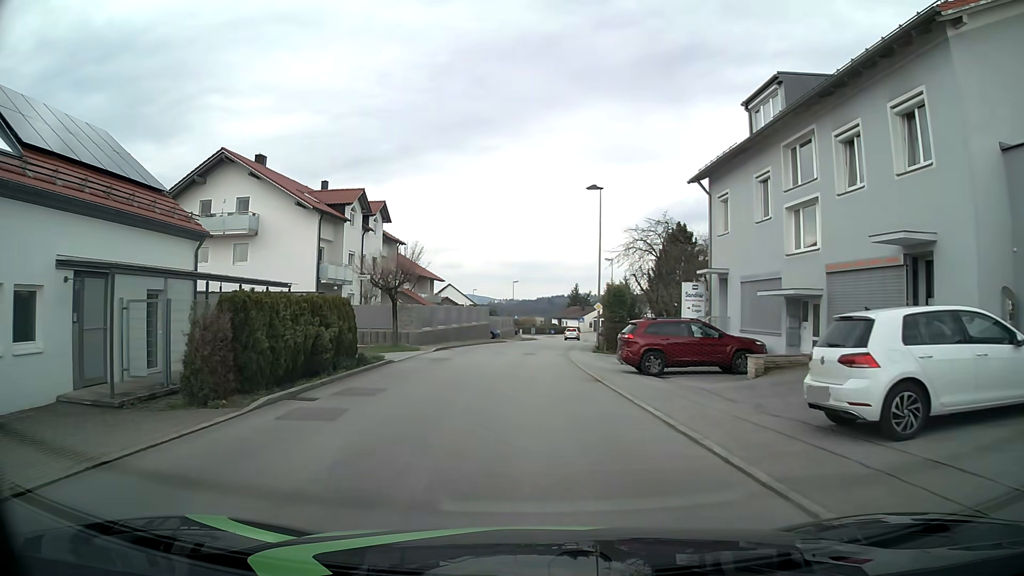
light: Day
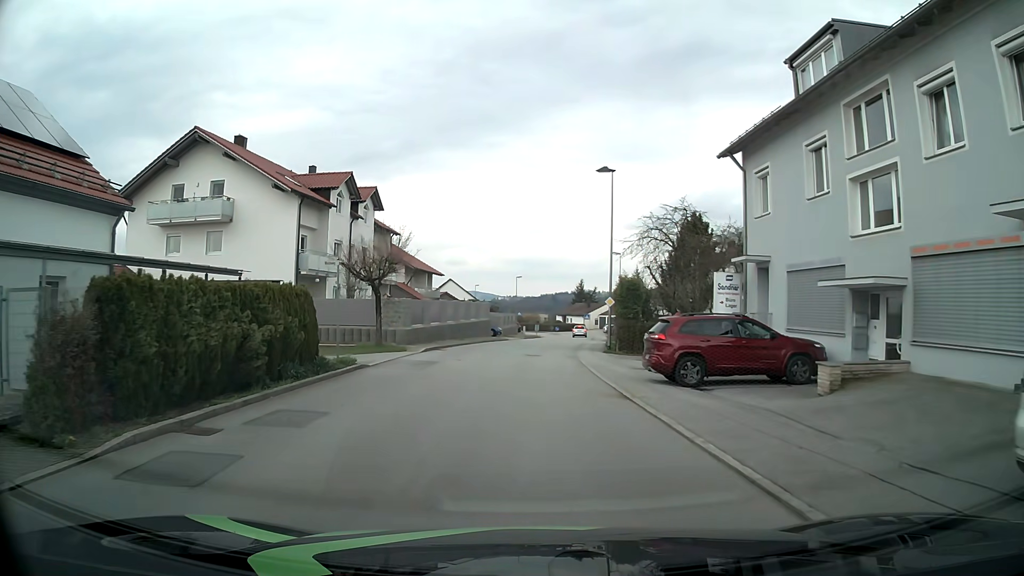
(0.0, +4.2) m; -1°
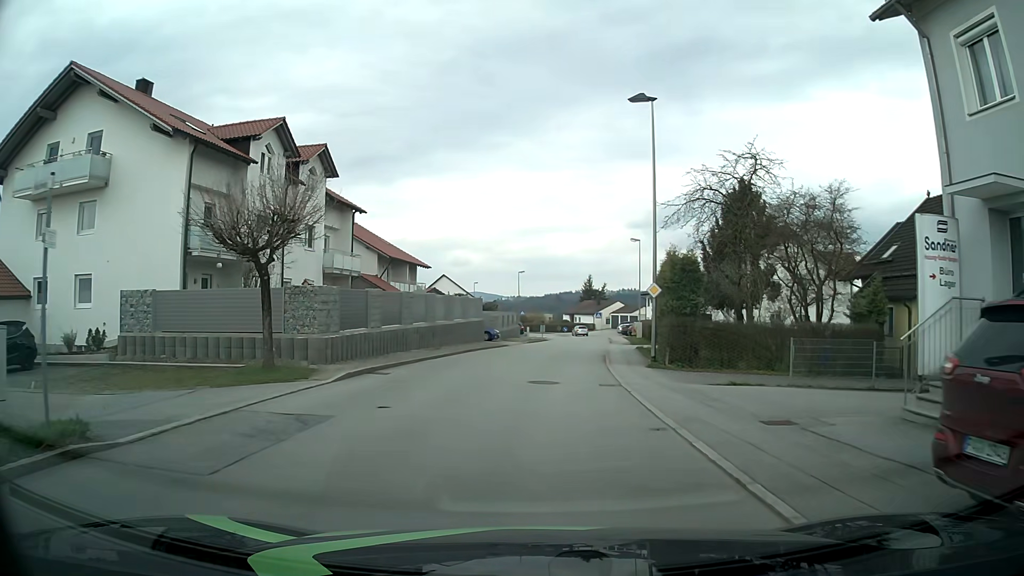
(+0.1, +12.4) m; -1°
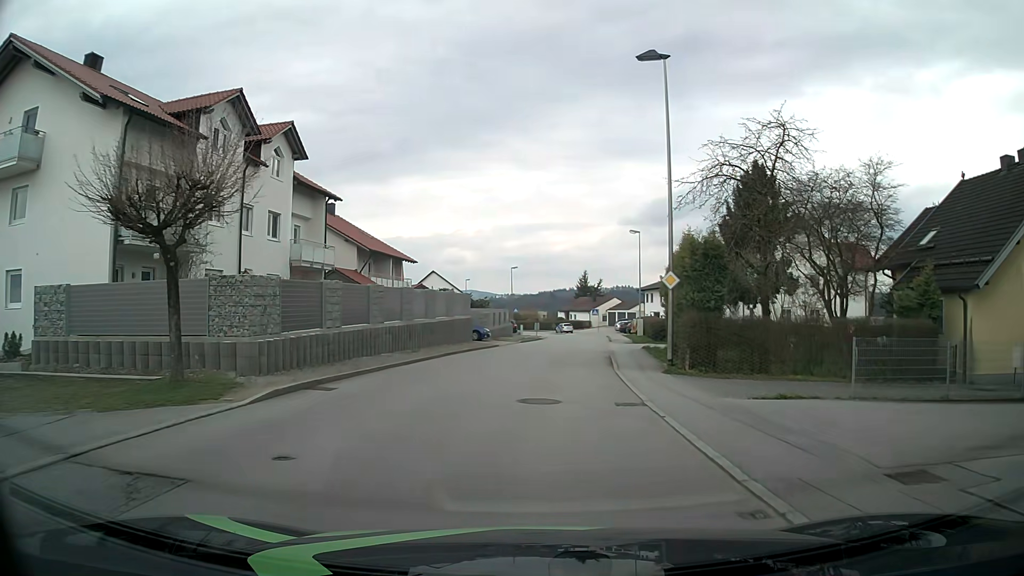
(+0.1, +4.1) m; +1°
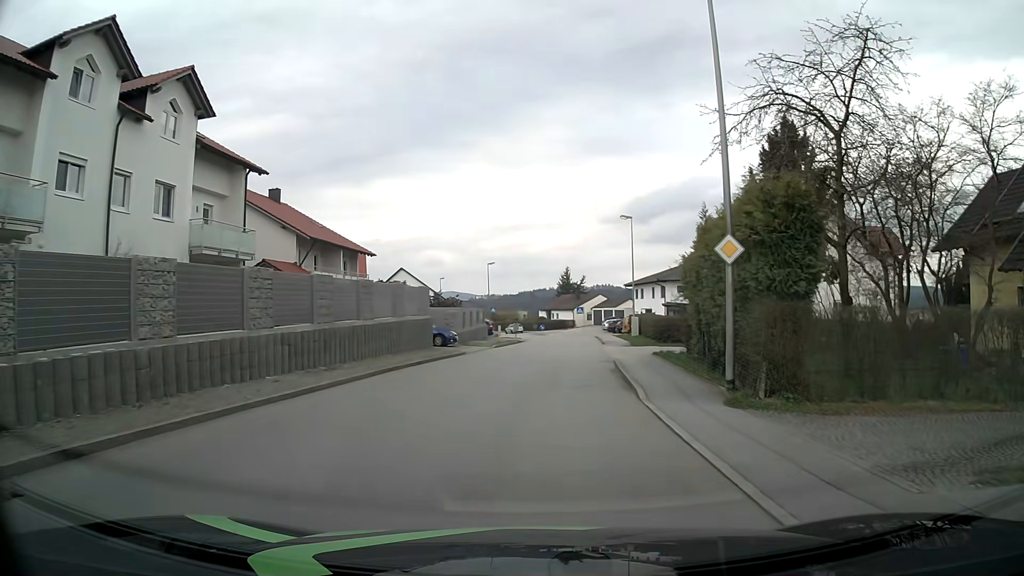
(+0.2, +8.3) m; +2°
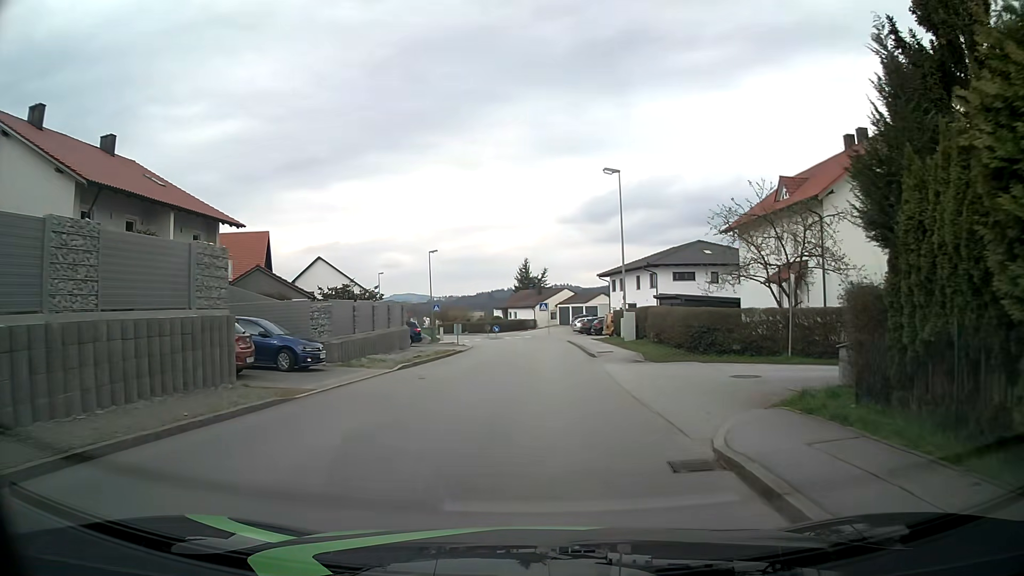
(+0.5, +17.4) m; +4°
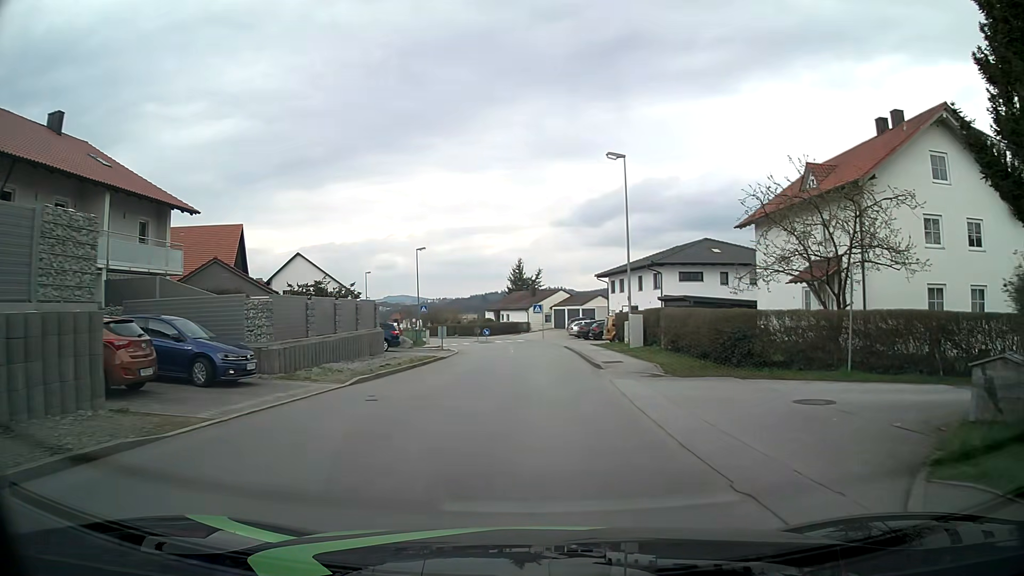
(-0.1, +4.6) m; -1°
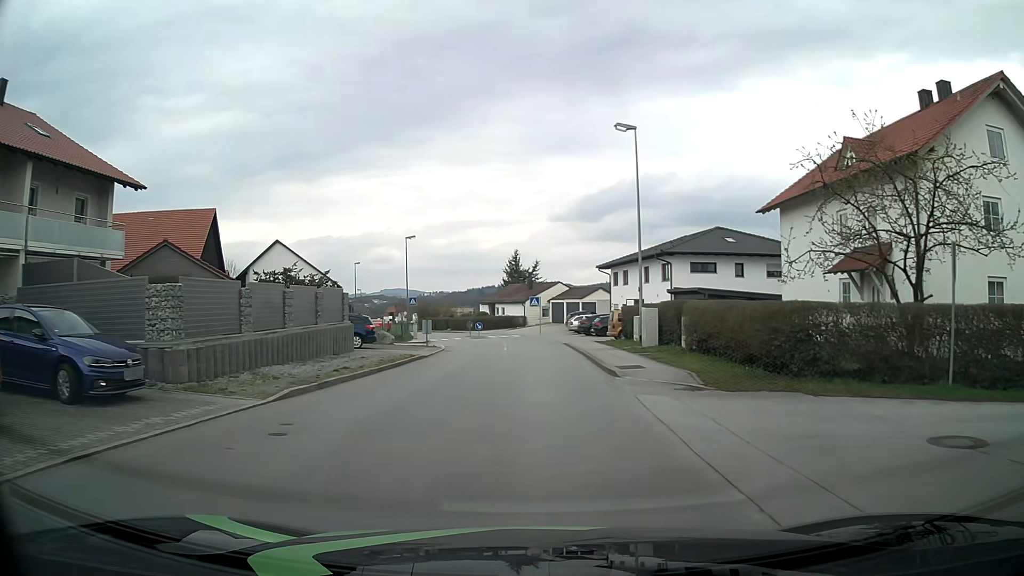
(0.0, +4.6) m; +1°
(0, +10) (0, +20) (0, +30) (-1, +40) (-1, +50) (-3, +60) (-6, +69) (-10, +79) (-14, +88) (-19, +96) m
